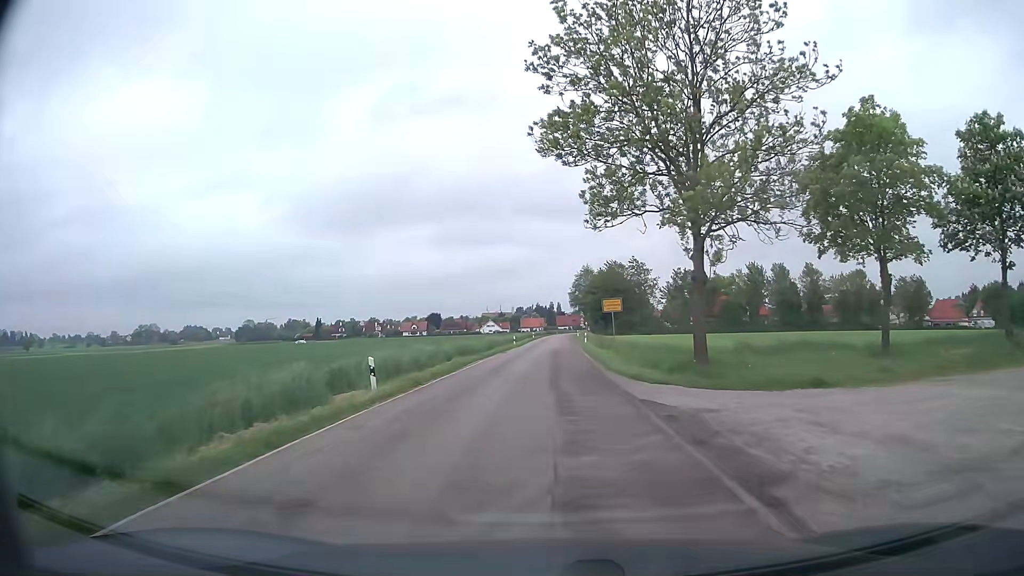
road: unclassified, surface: asphalt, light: Day
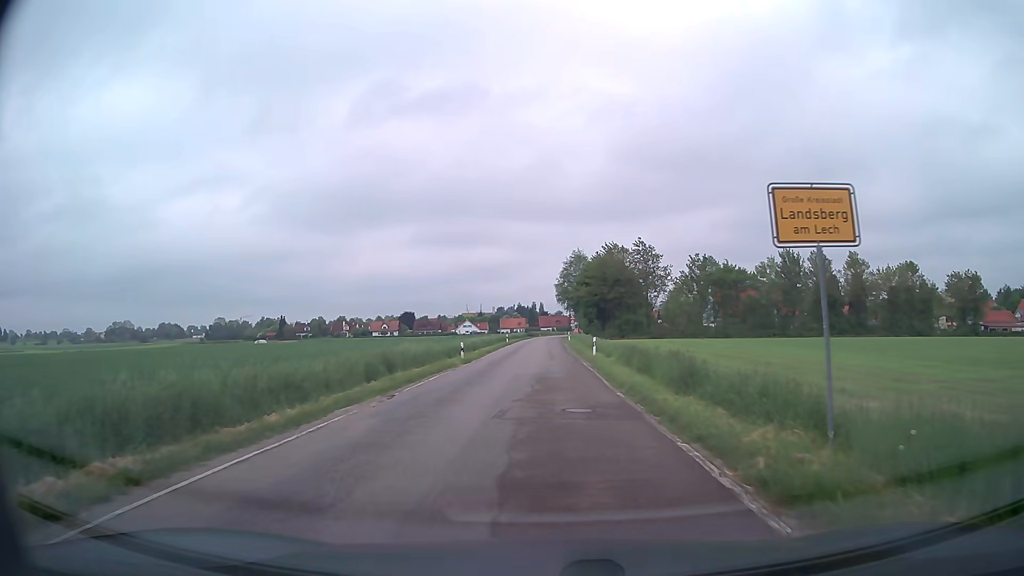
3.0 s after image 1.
(+0.5, +29.0) m; +1°
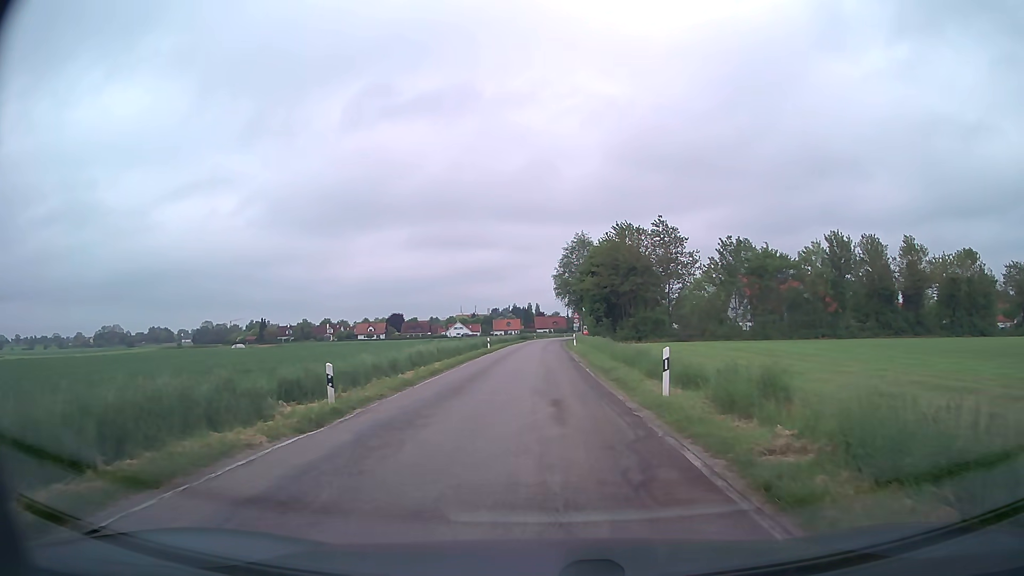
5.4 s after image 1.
(+0.2, +20.9) m; +1°
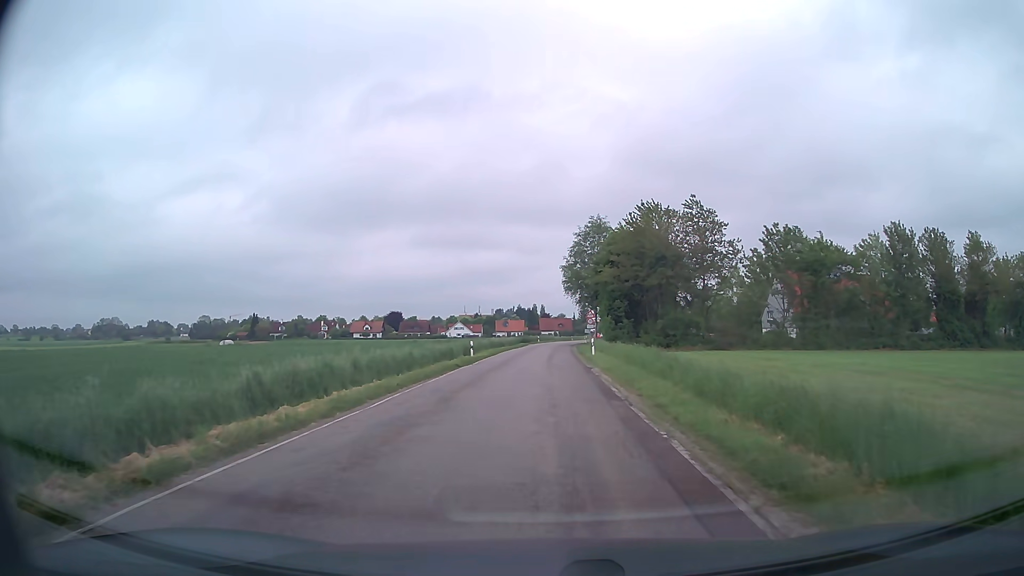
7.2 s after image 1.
(0.0, +15.7) m; 0°
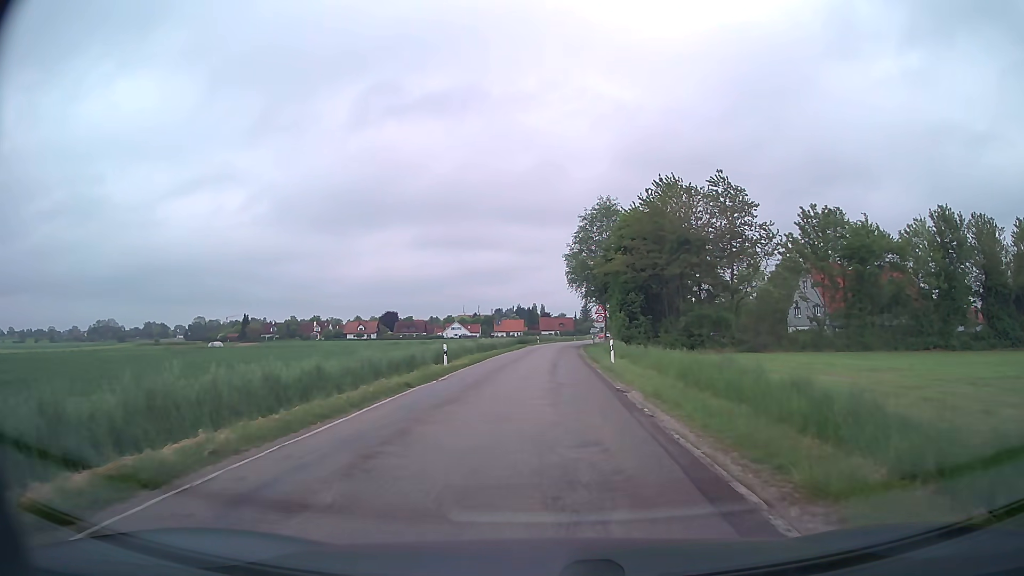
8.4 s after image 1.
(-0.1, +10.5) m; -1°
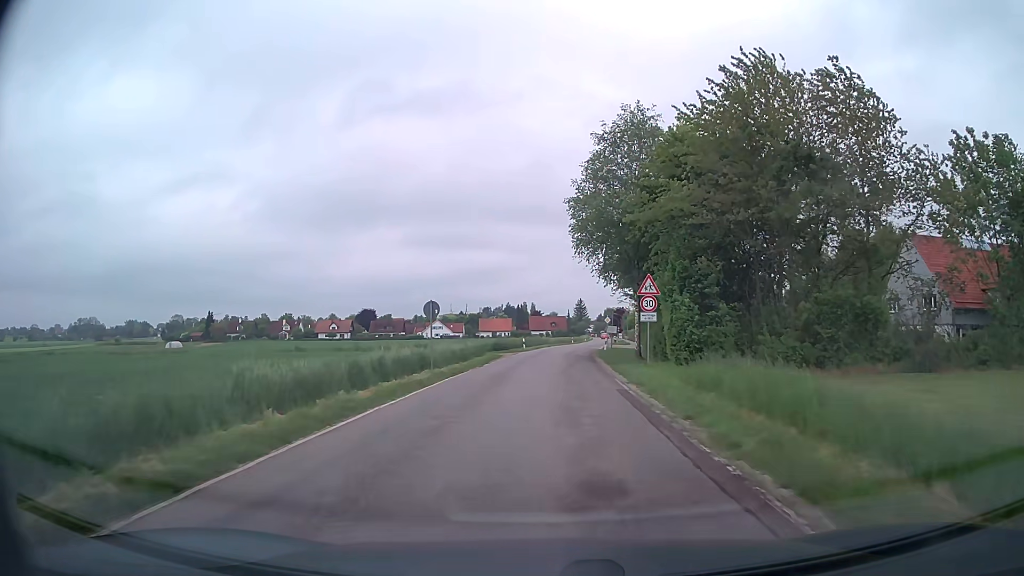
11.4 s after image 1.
(+0.2, +26.8) m; +1°
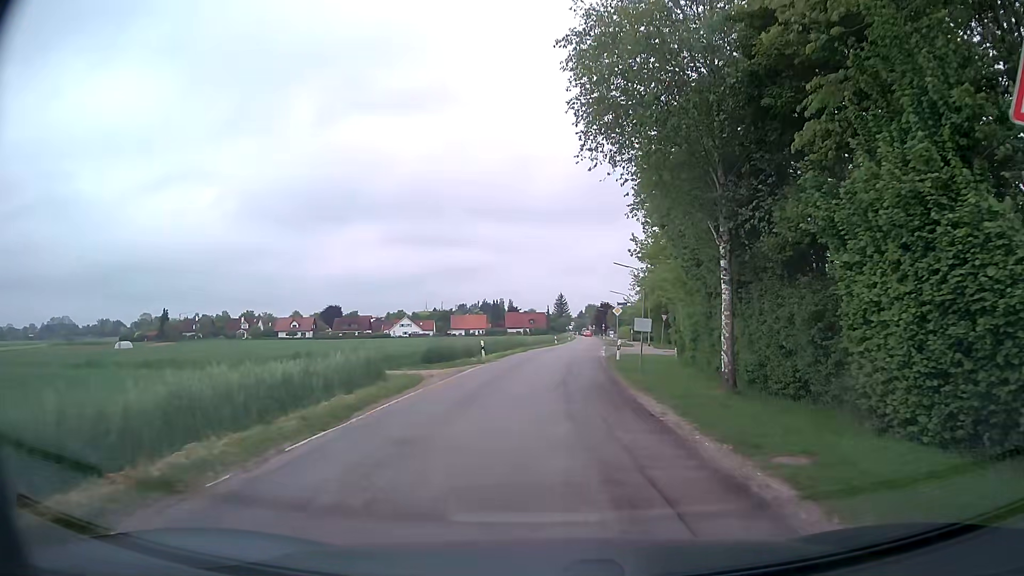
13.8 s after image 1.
(+0.4, +20.8) m; +2°
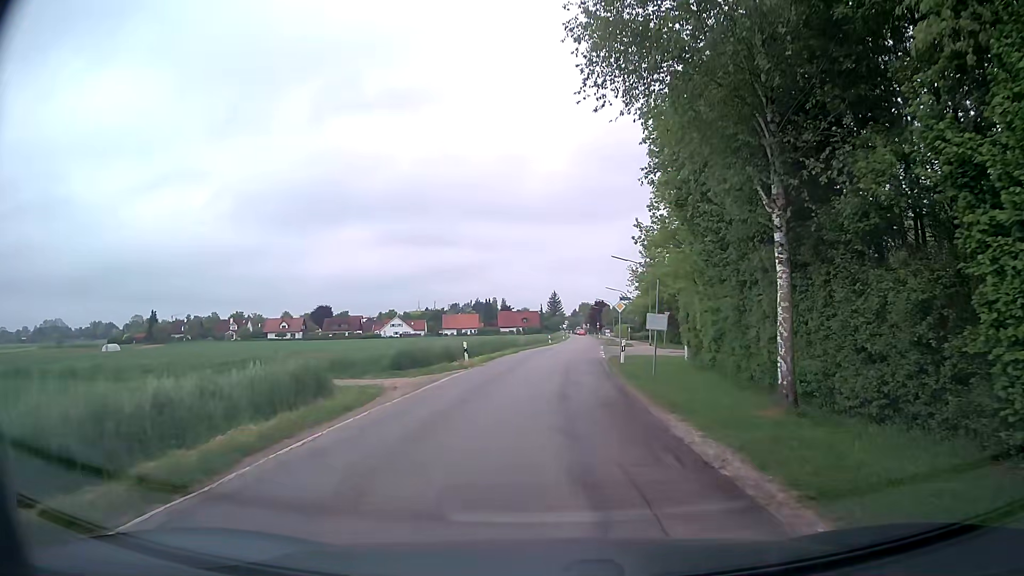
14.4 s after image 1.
(0.0, +4.3) m; +1°
(0, +10) (0, +20) (0, +30) (+1, +40) (+2, +50) (+2, +60) (+3, +70) (+4, +80) (+4, +90) (+5, +100) m
